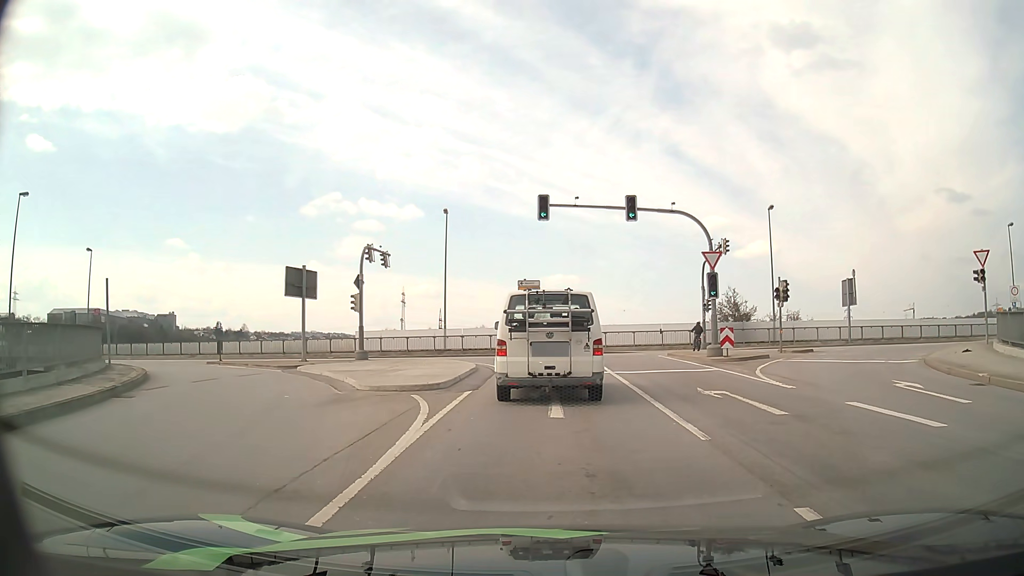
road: primary_link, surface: asphalt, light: Day
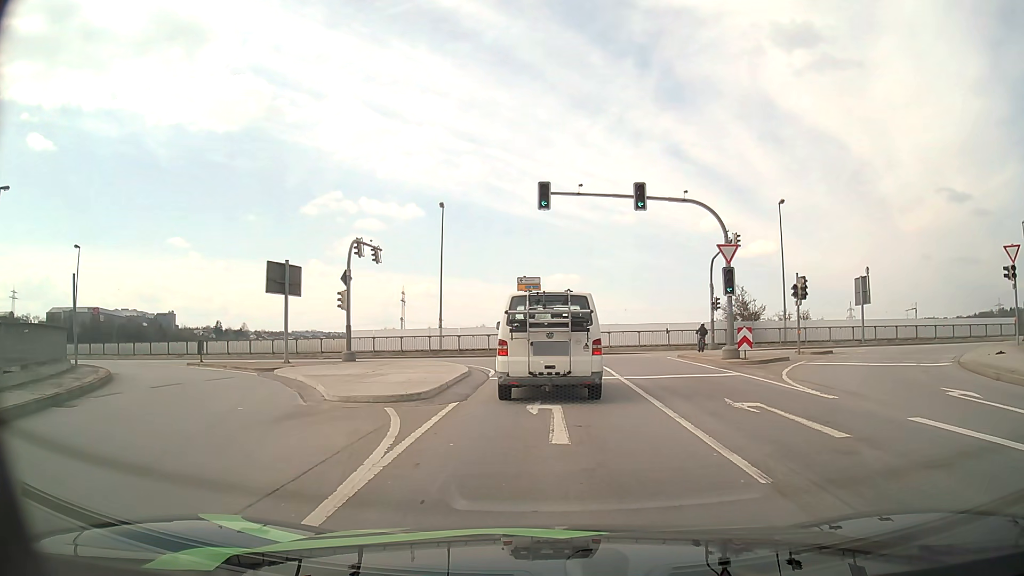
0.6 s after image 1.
(0.0, +2.3) m; 0°
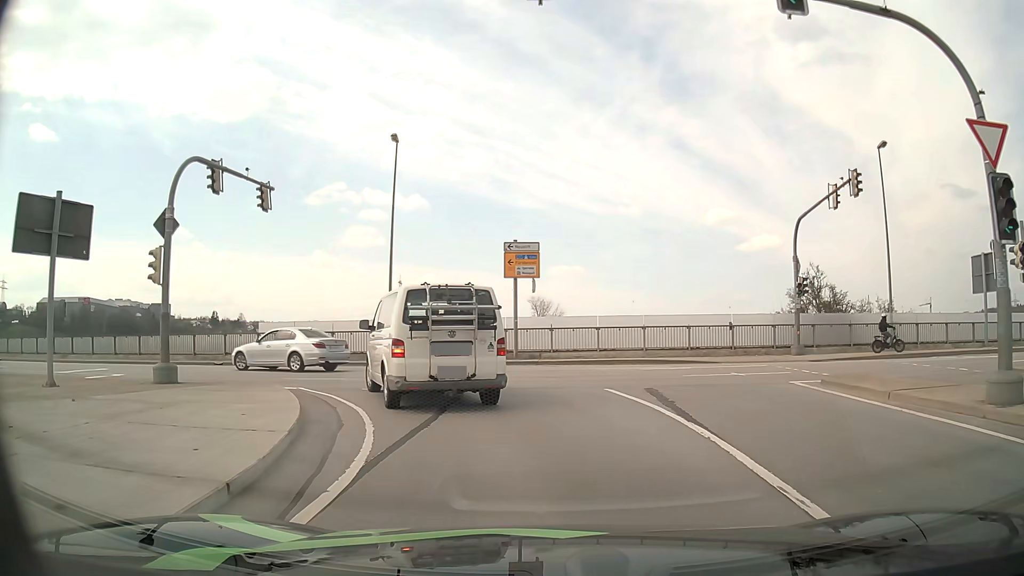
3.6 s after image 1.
(+0.1, +15.6) m; 0°
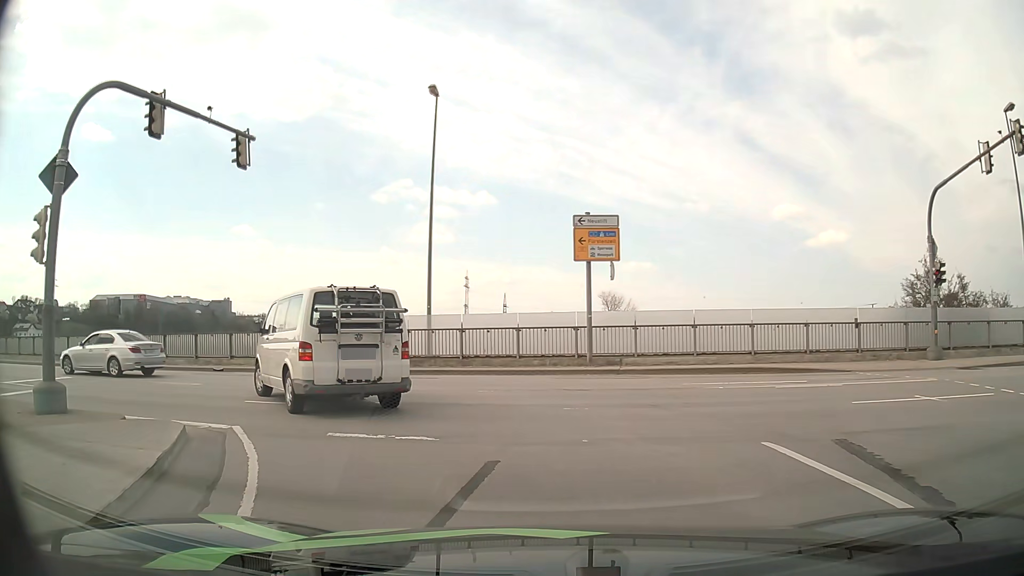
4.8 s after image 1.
(-0.2, +6.4) m; -5°
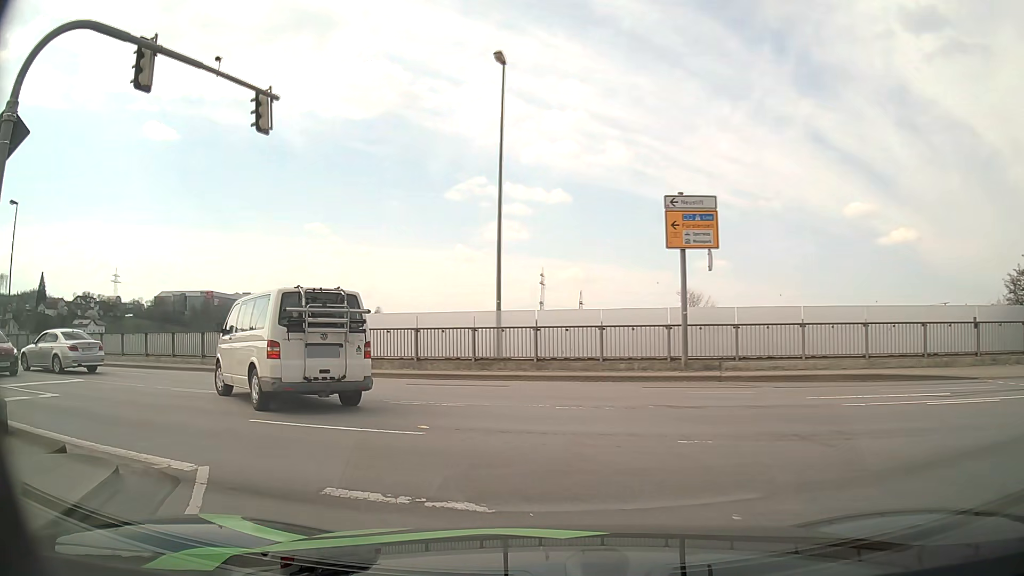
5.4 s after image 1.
(-0.2, +3.1) m; -7°
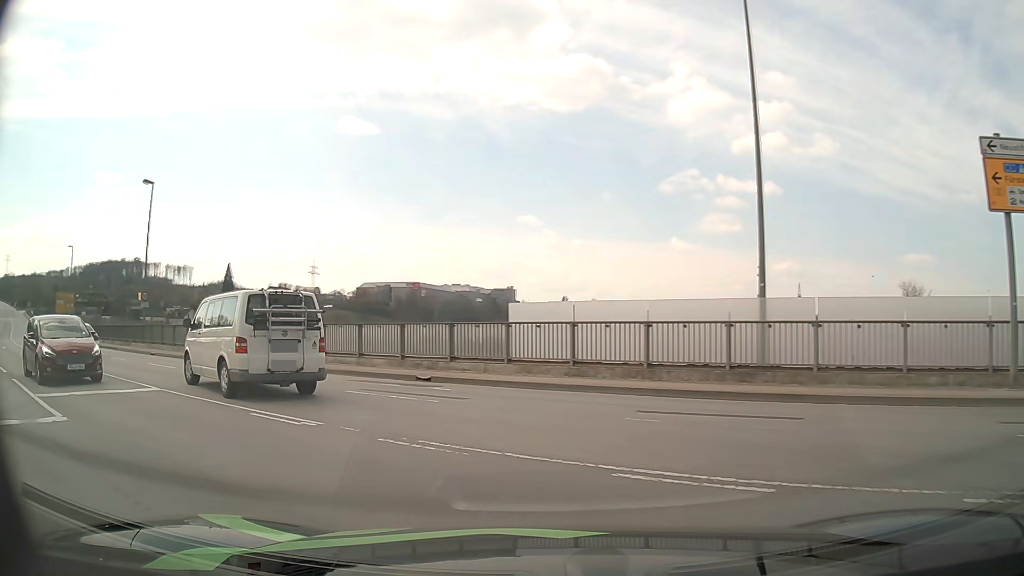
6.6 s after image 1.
(-0.9, +6.2) m; -18°
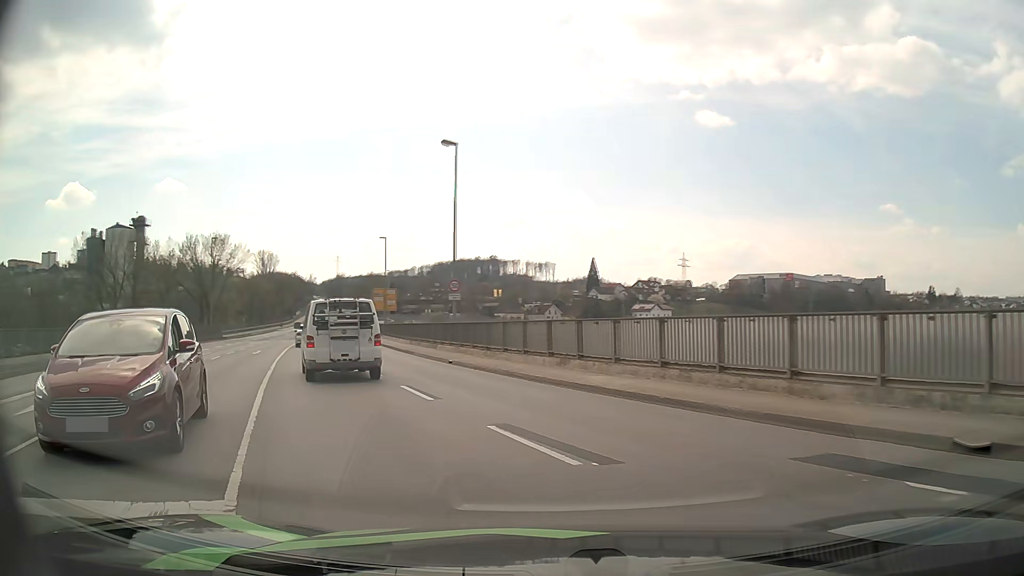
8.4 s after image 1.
(-2.8, +10.1) m; -31°
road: primary
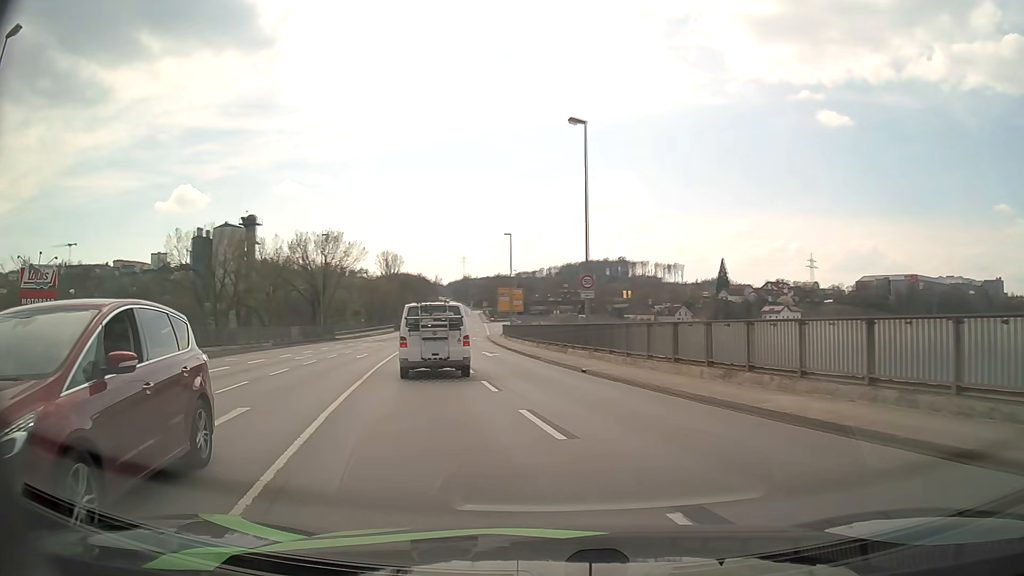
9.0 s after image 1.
(-0.4, +4.0) m; -11°
(-2, +10) (-4, +20) (-6, +29) (-8, +39) (-9, +49) (-11, +59) (-12, +69) (-14, +79) (-15, +89) (-16, +99) m
